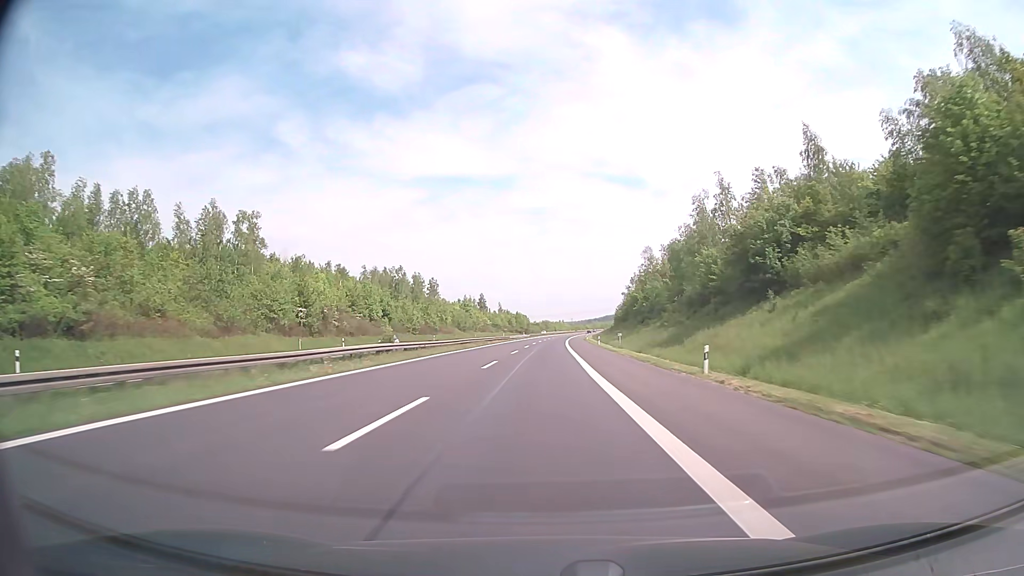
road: motorway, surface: concrete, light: Day
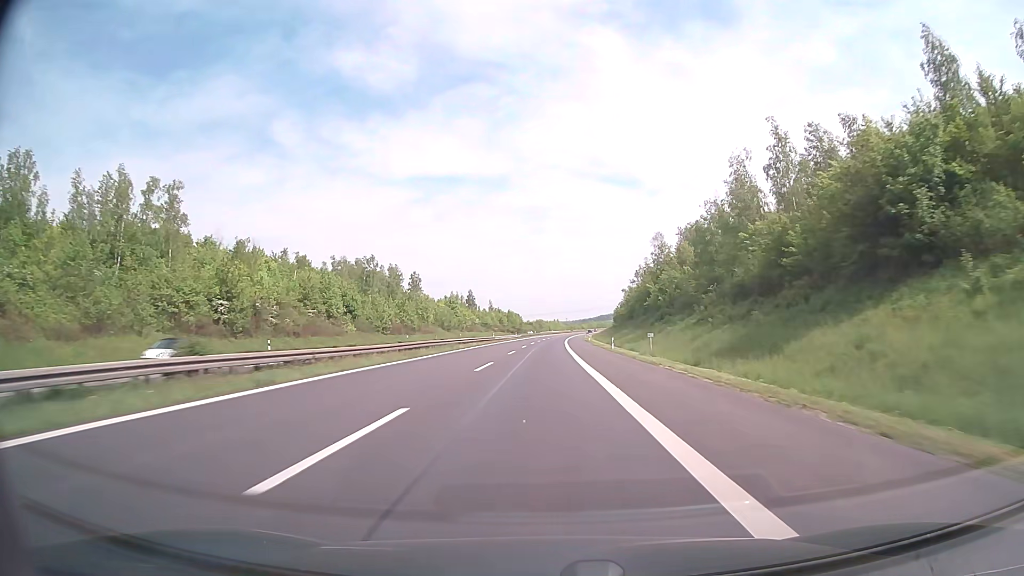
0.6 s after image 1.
(+0.1, +19.9) m; 0°
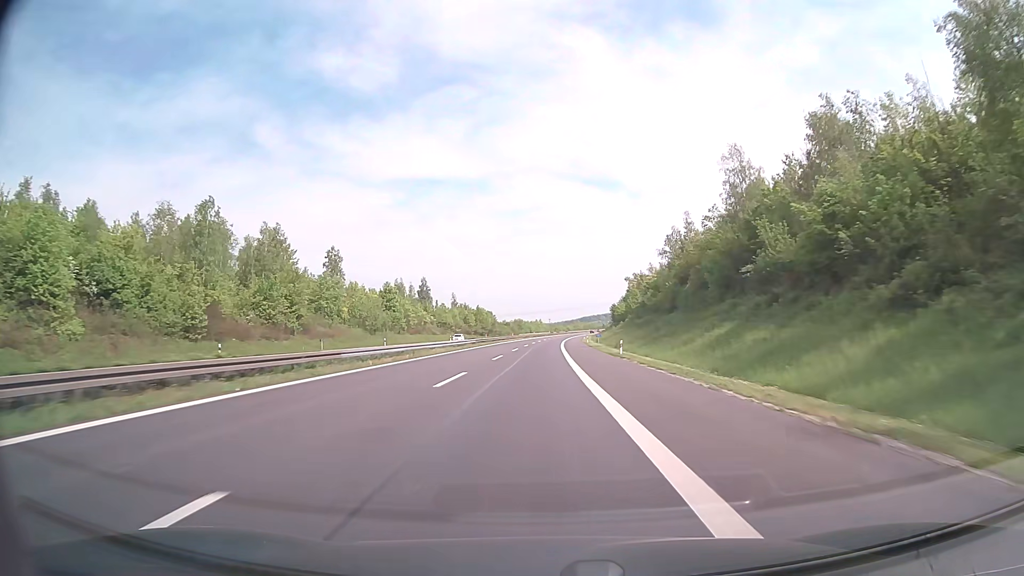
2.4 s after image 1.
(+0.9, +59.6) m; +2°
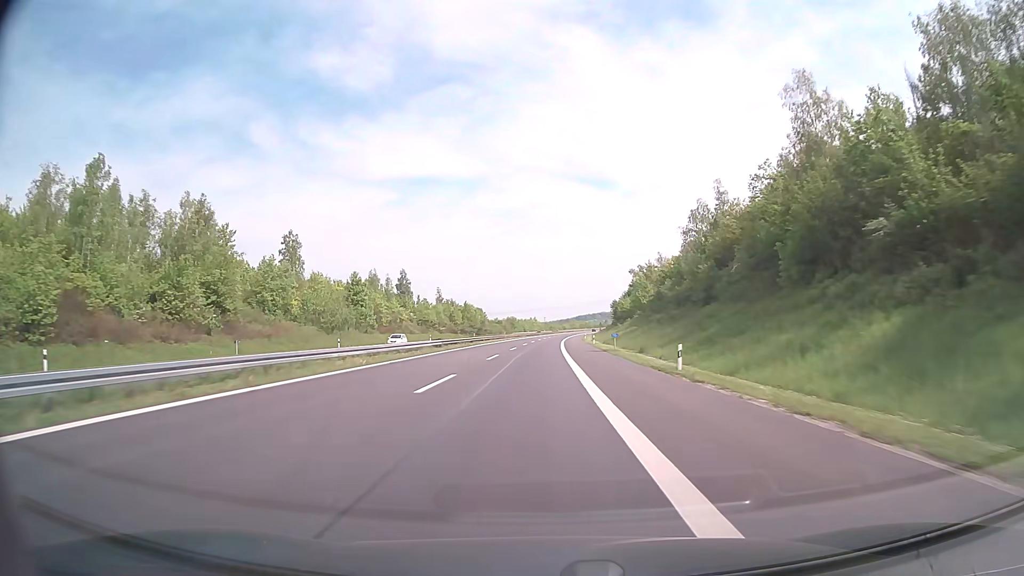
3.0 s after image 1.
(0.0, +19.9) m; 0°
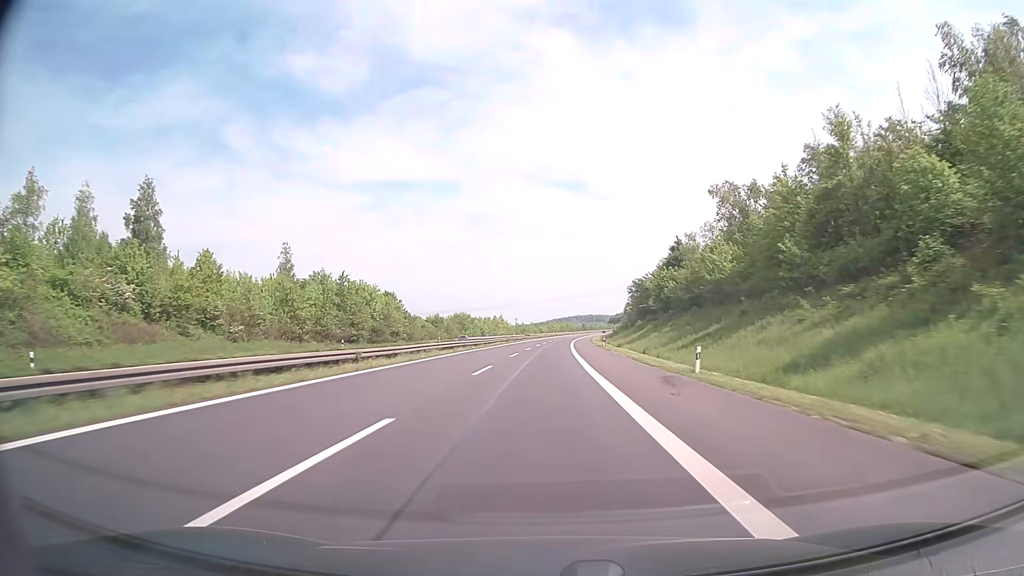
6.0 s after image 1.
(+1.4, +99.3) m; +2°
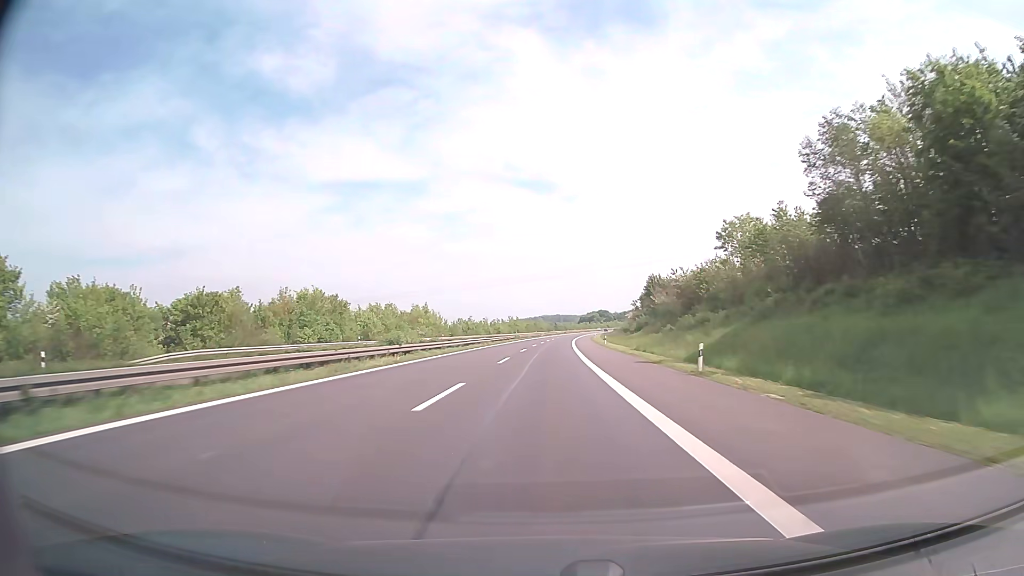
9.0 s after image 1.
(+2.5, +99.2) m; +3°
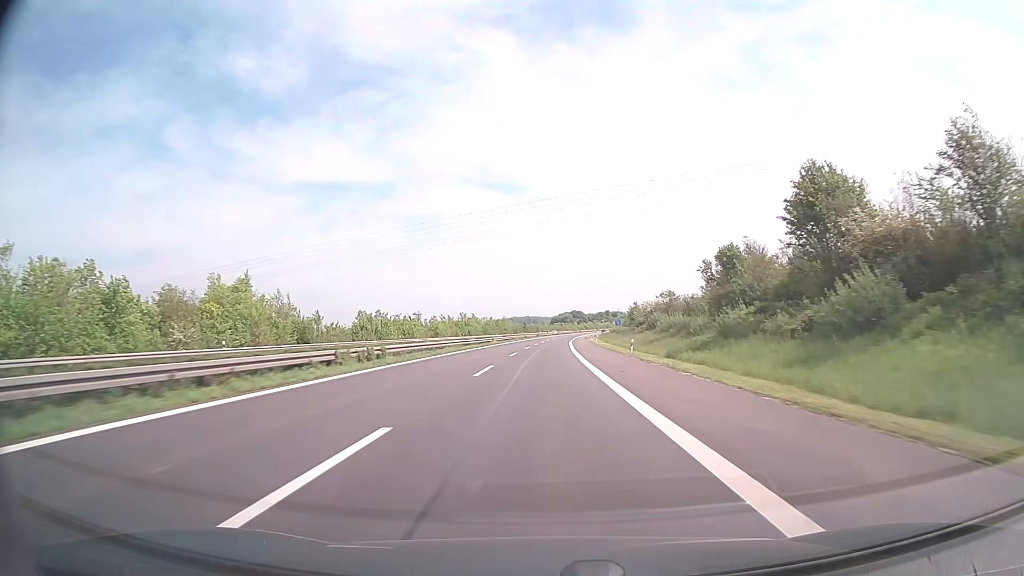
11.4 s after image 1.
(+1.7, +79.3) m; +2°
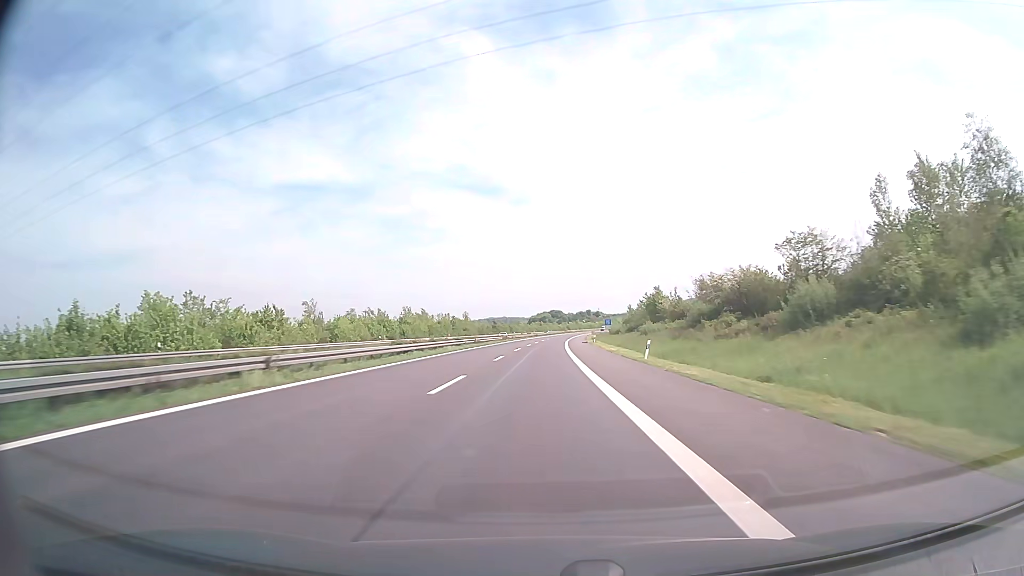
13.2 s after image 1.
(+1.1, +59.4) m; +2°
(0, +10) (0, +20) (0, +30) (0, +40) (+1, +50) (+1, +60) (+1, +70) (+1, +80) (+2, +90) (+2, +100) m
